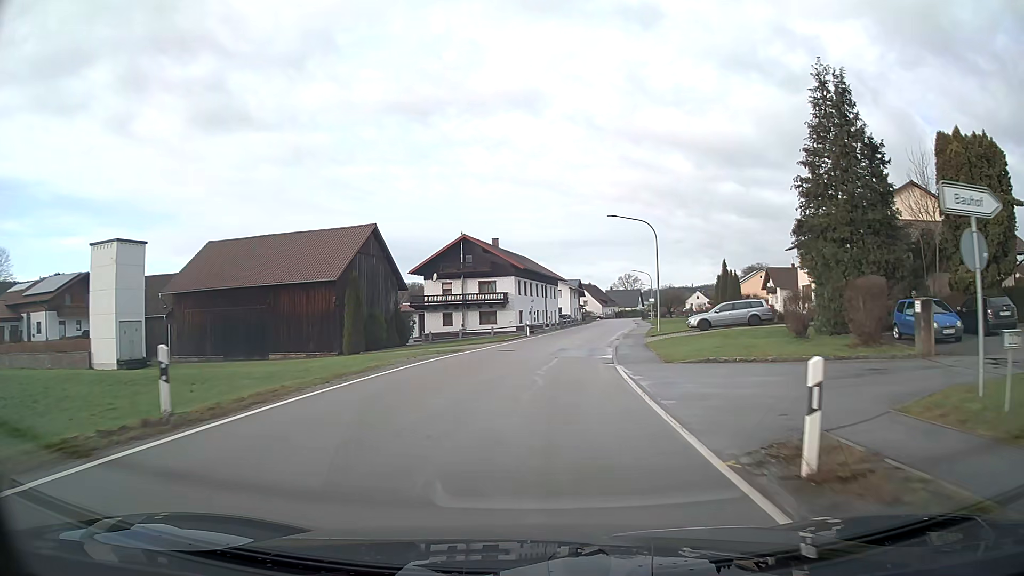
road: secondary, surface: asphalt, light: Day
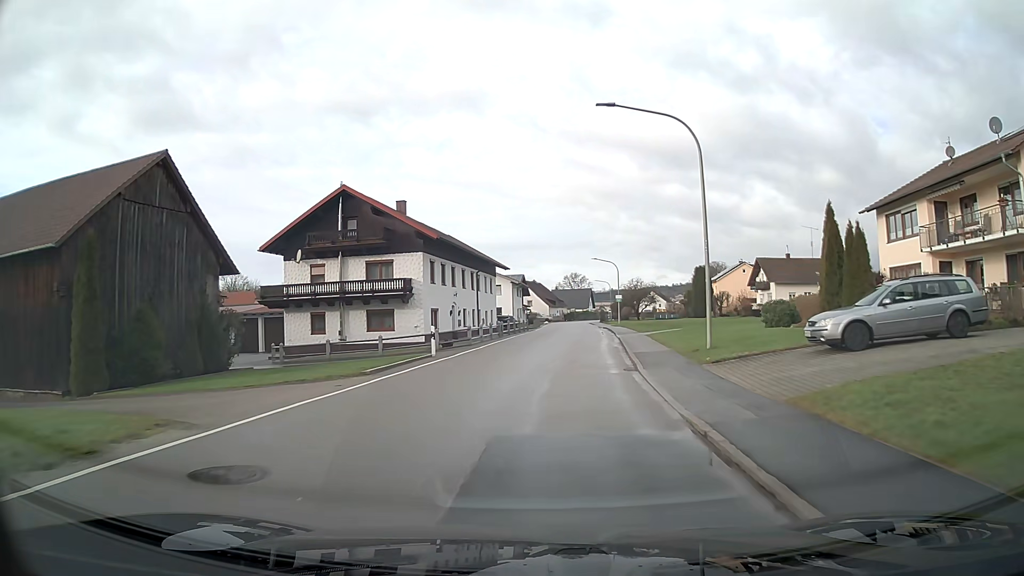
(+1.0, +22.6) m; +6°
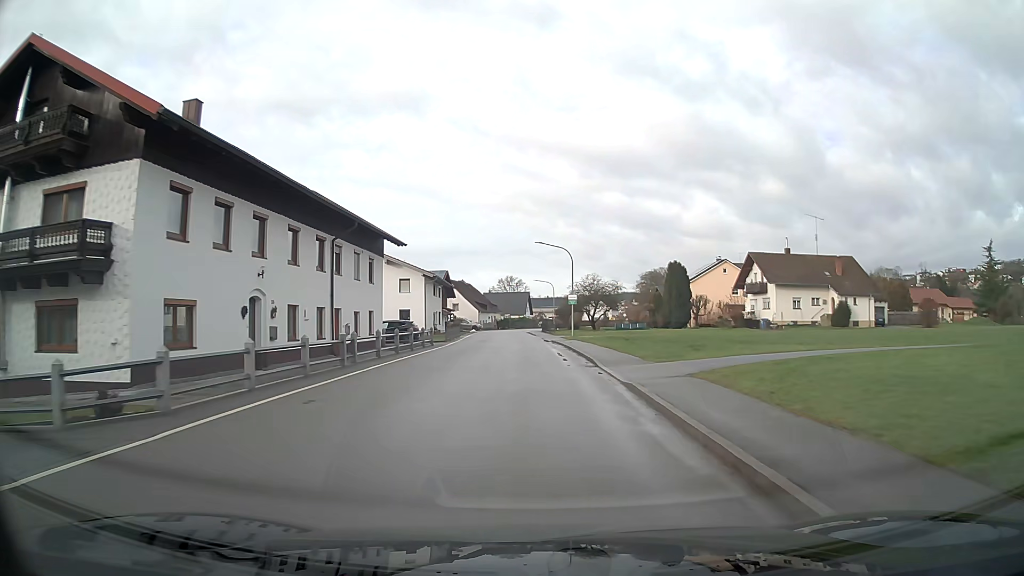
(+1.0, +22.2) m; +4°
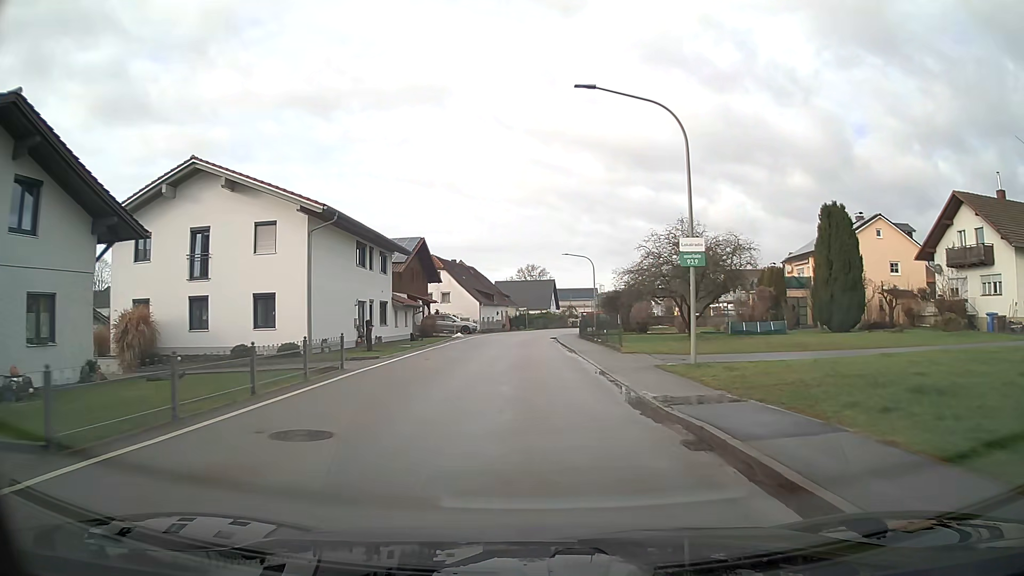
(-0.4, +35.7) m; -2°
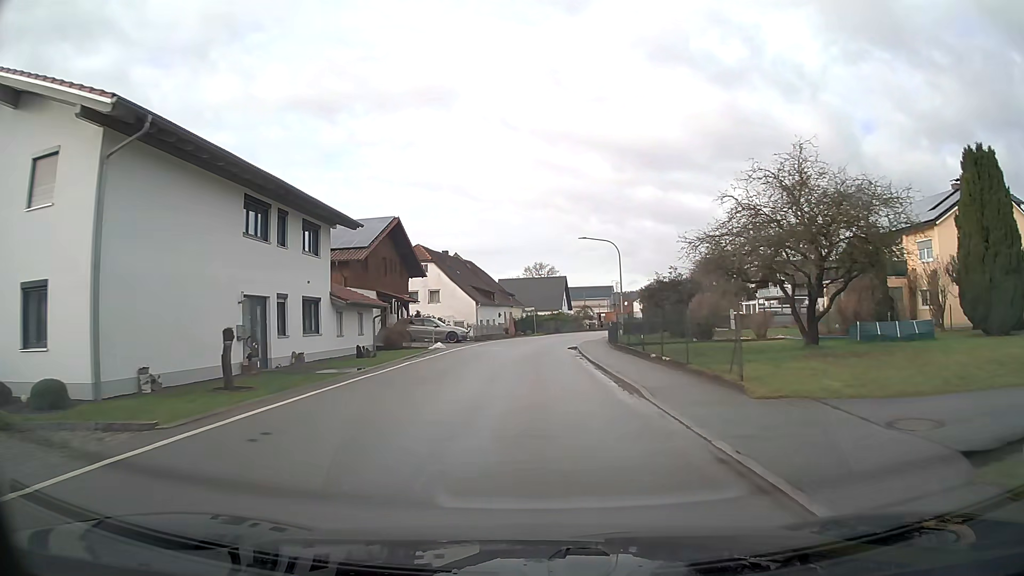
(-0.1, +13.9) m; -1°
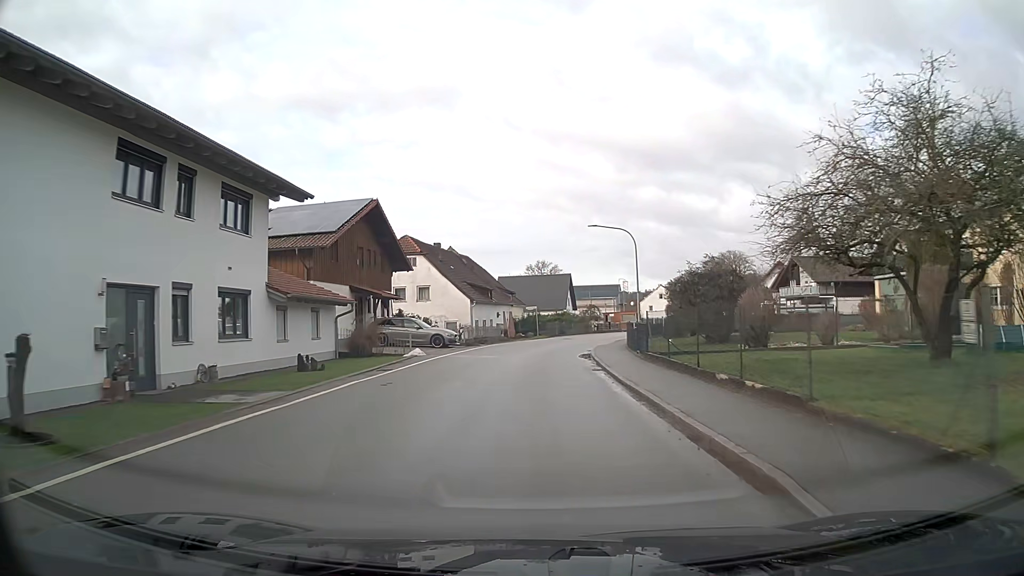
(0.0, +6.8) m; 0°
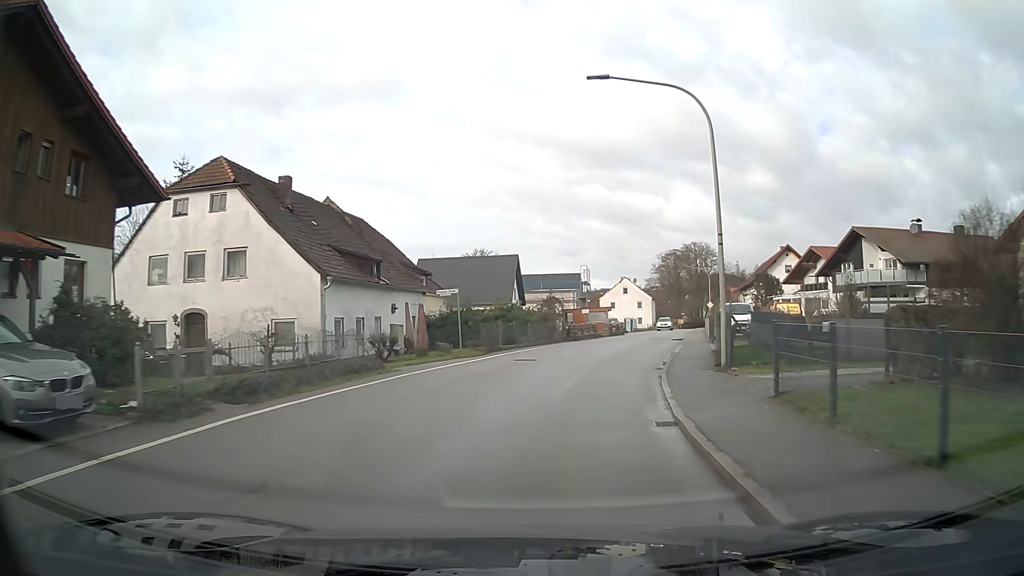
(+1.0, +26.9) m; +7°
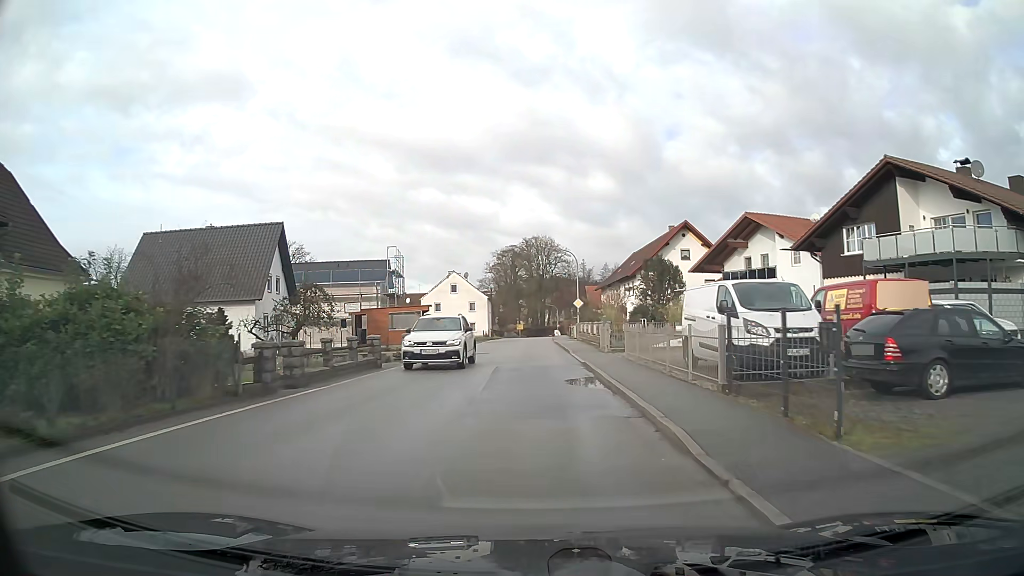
(+3.3, +26.0) m; +13°
